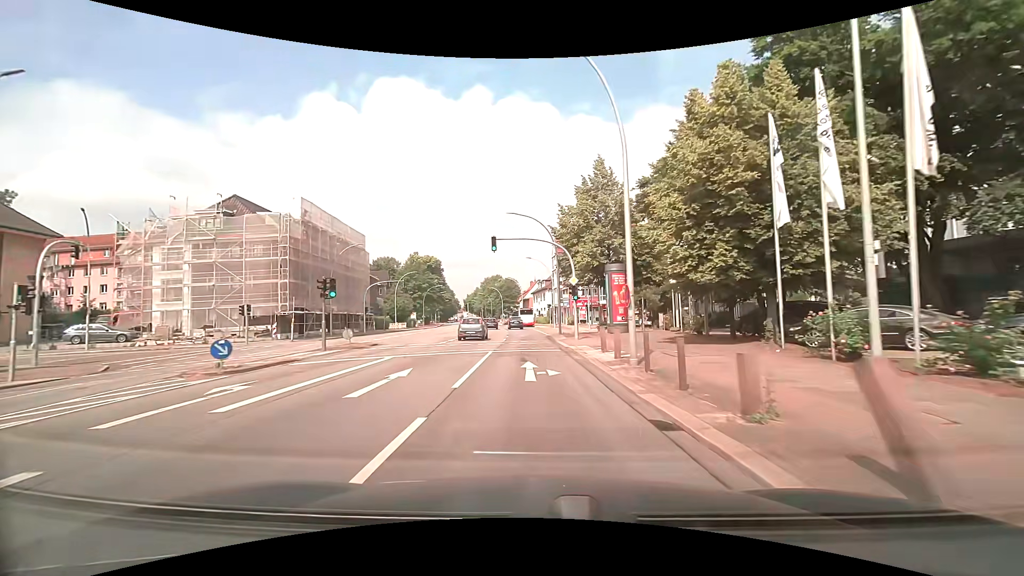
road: primary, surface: asphalt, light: Day
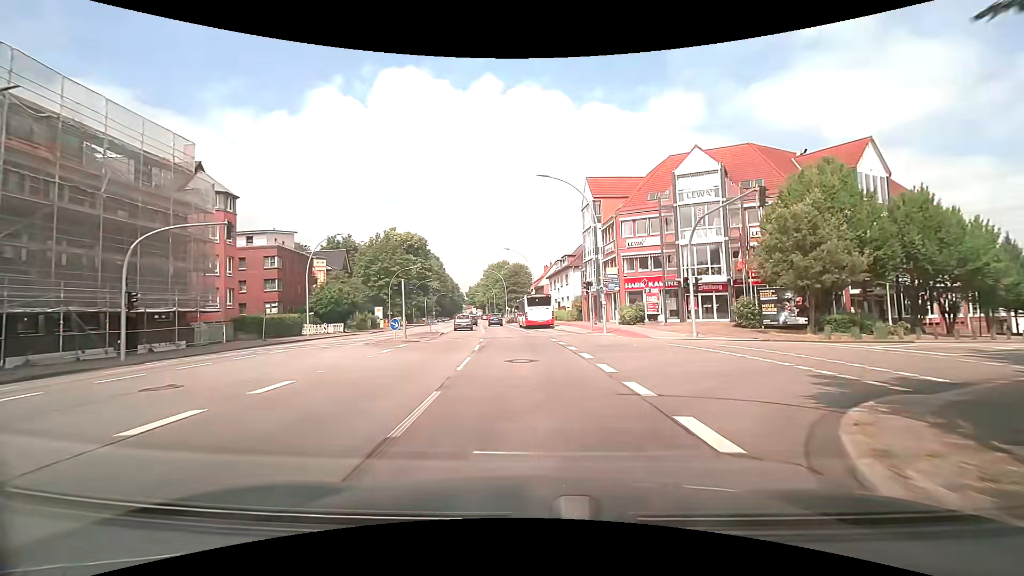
(-0.7, +37.8) m; -1°
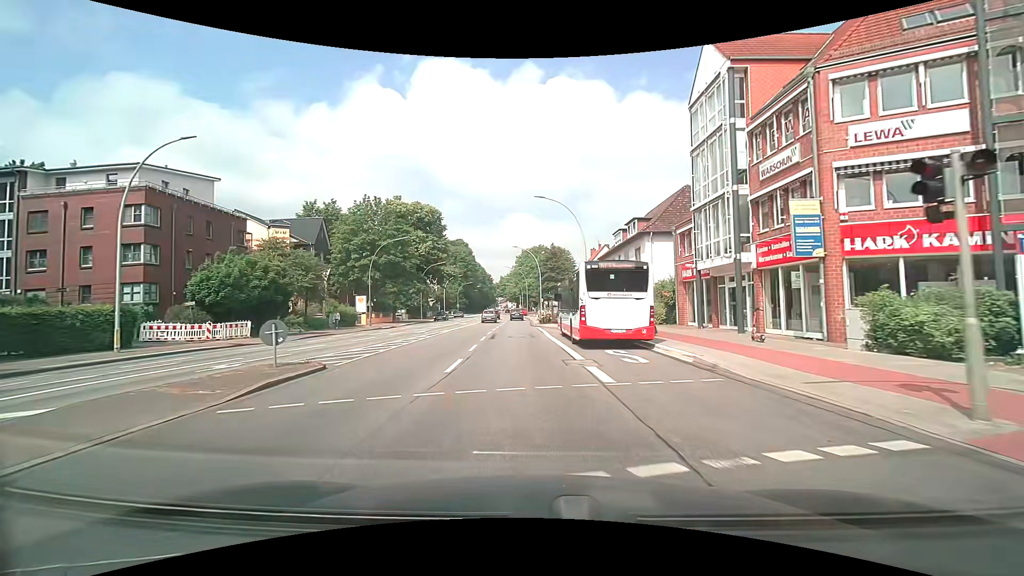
(-1.0, +26.2) m; -4°
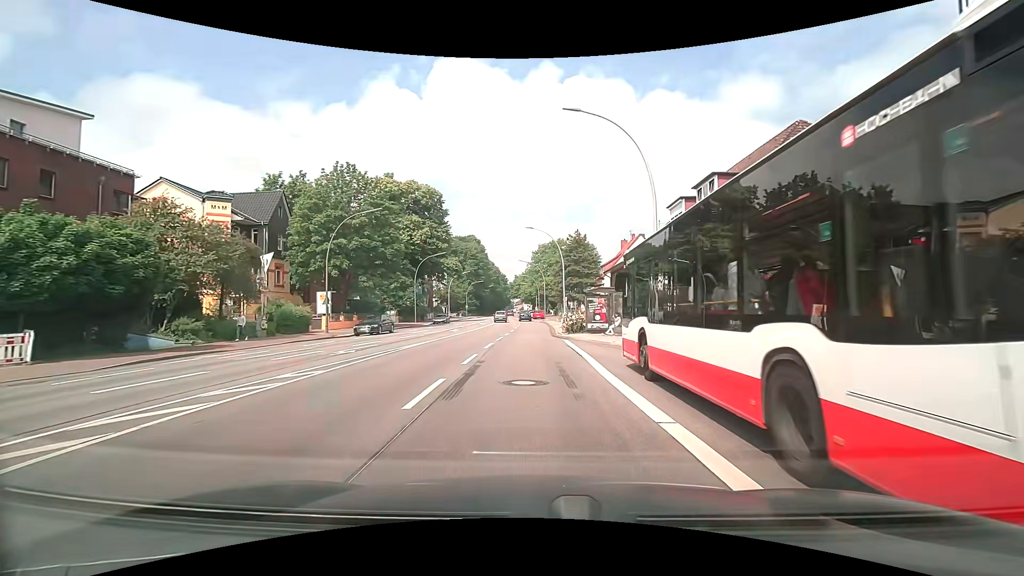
(-0.4, +15.9) m; -2°
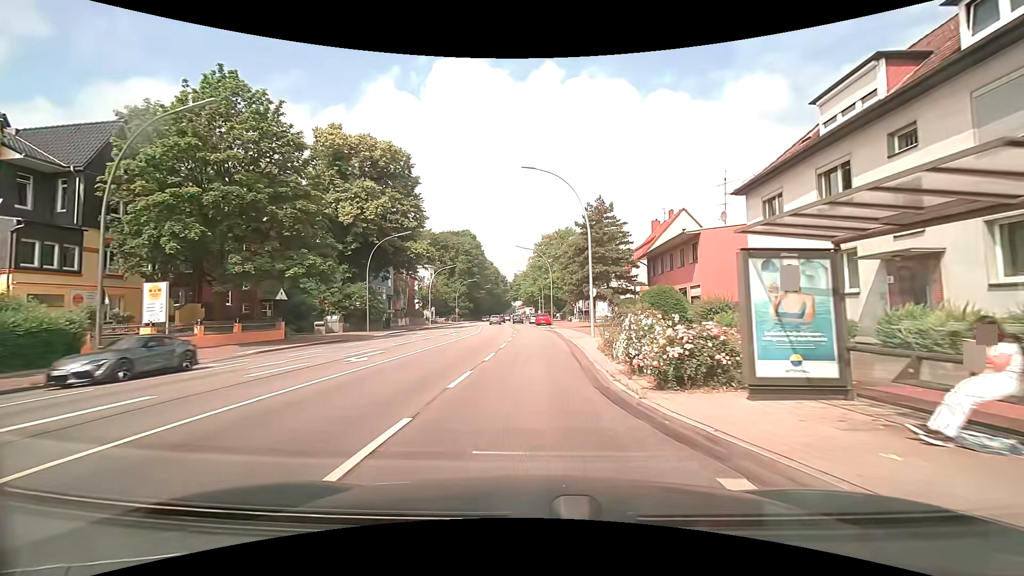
(-0.1, +21.7) m; 0°
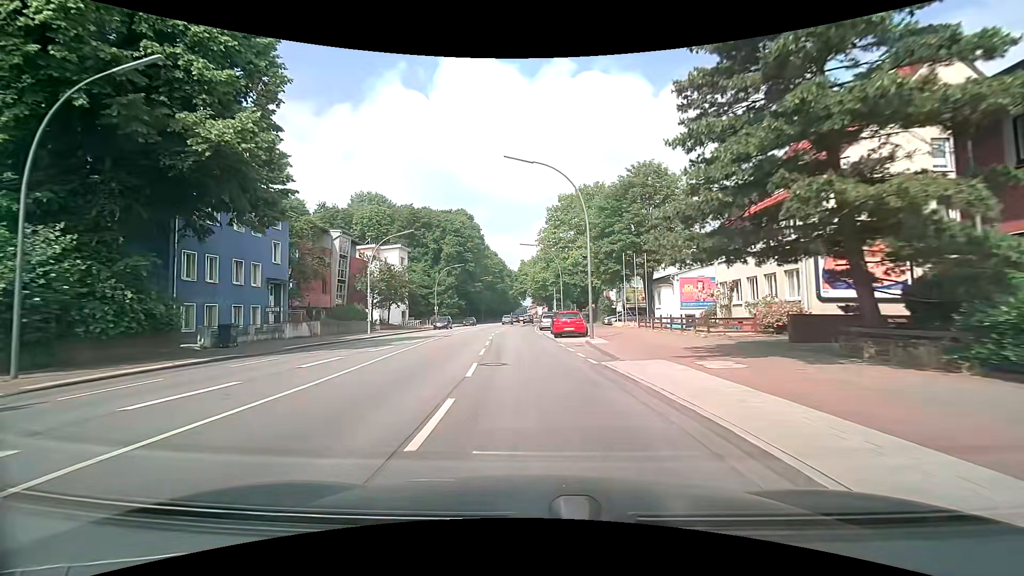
(-0.1, +35.0) m; -1°
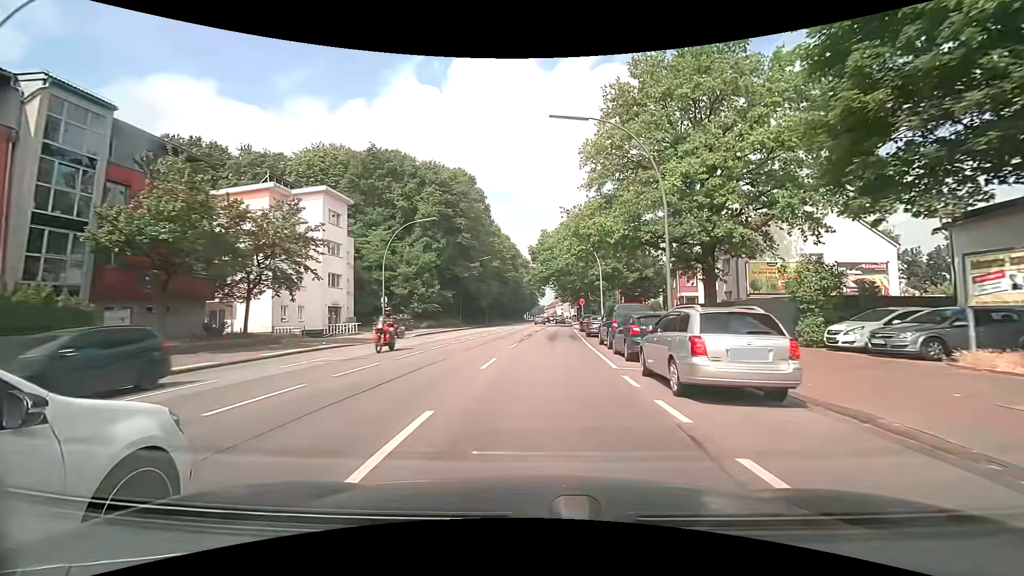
(-1.6, +37.3) m; -2°
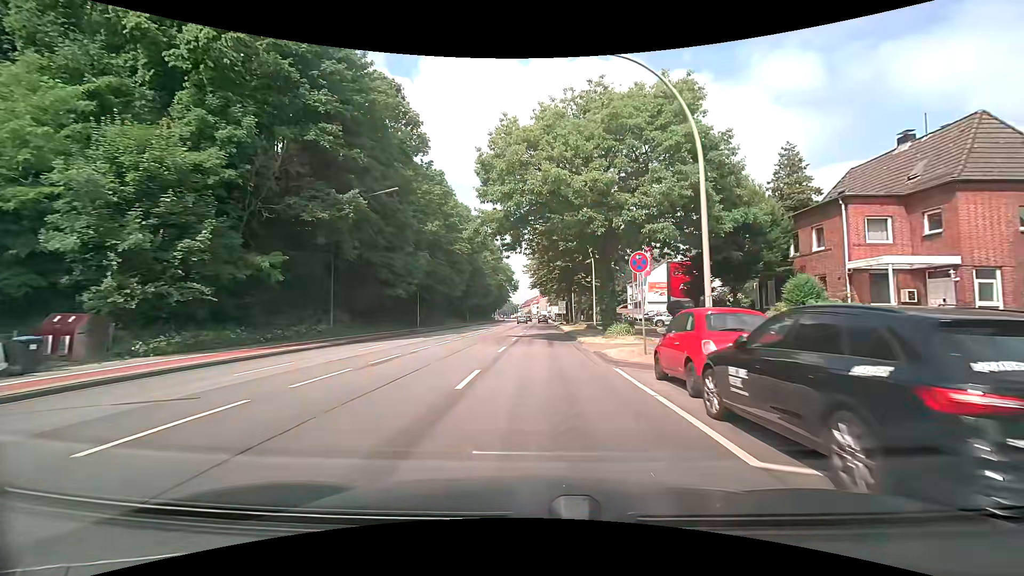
(+1.3, +38.0) m; +3°
(0, +10) (0, +20) (0, +30) (0, +40) (0, +50) (+1, +60) (+1, +70) (+1, +80) (+1, +90) (+1, +100) m
